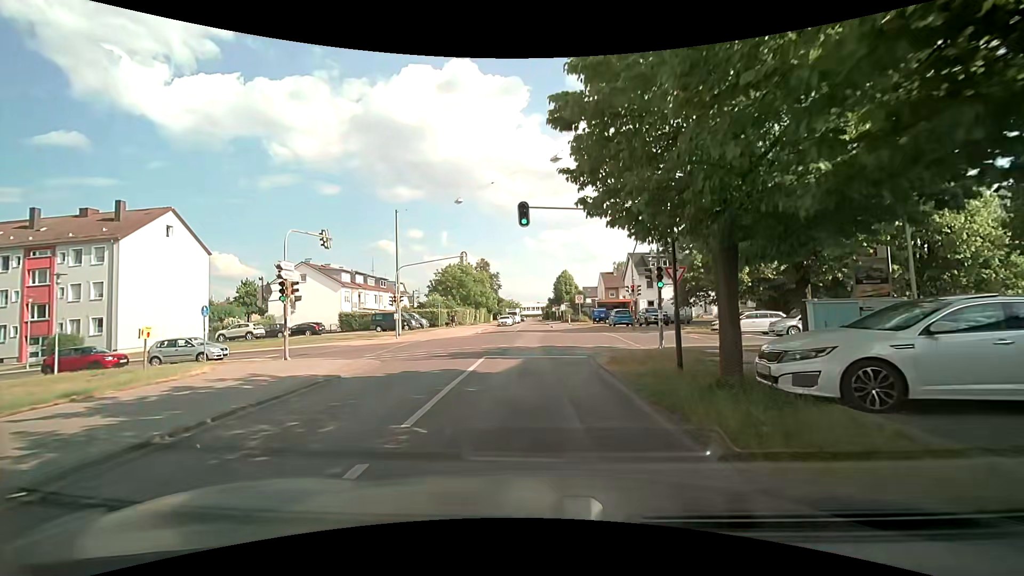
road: residential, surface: asphalt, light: Day
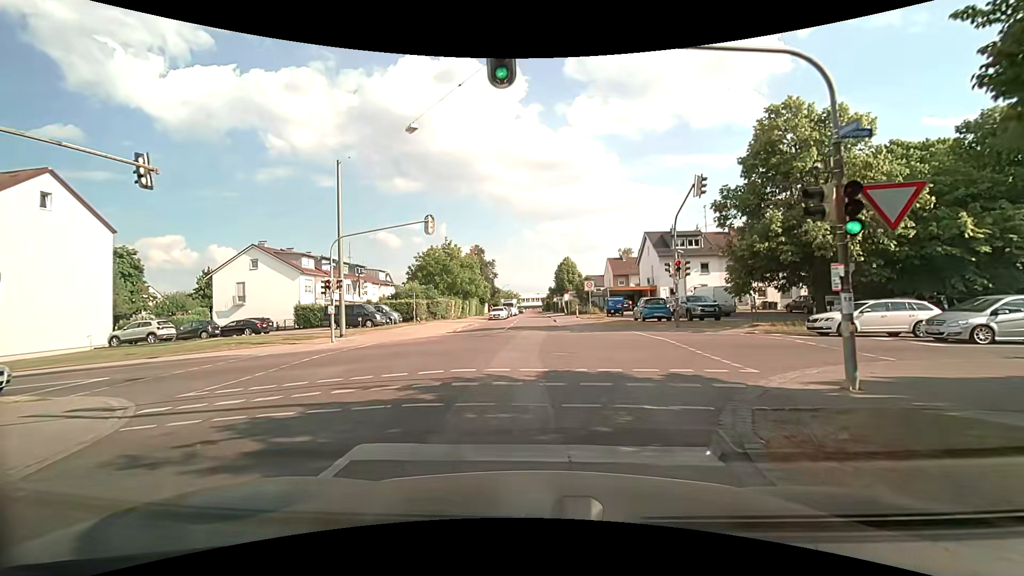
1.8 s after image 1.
(+0.1, +11.5) m; +1°
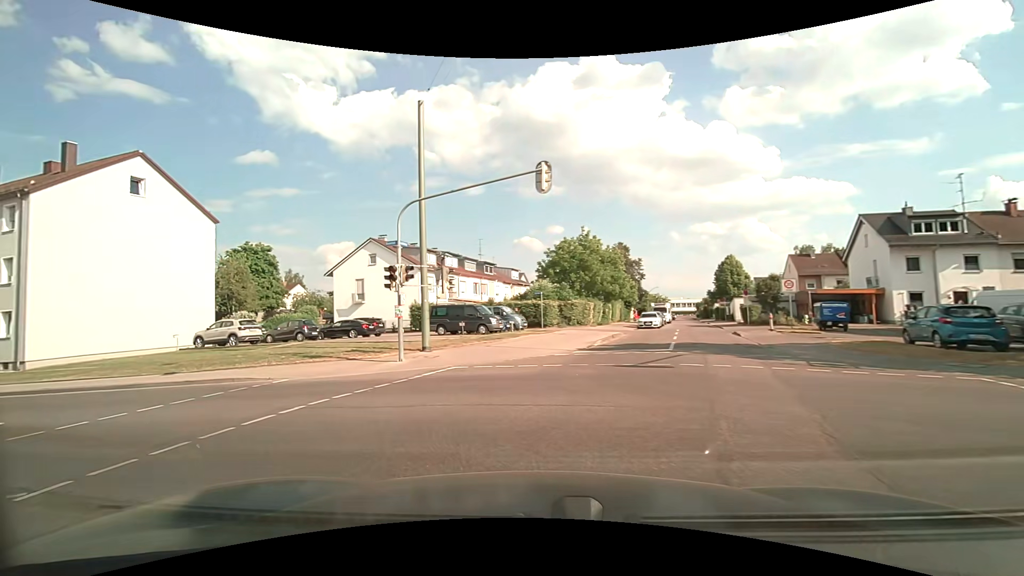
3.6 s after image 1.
(-0.9, +10.2) m; -17°
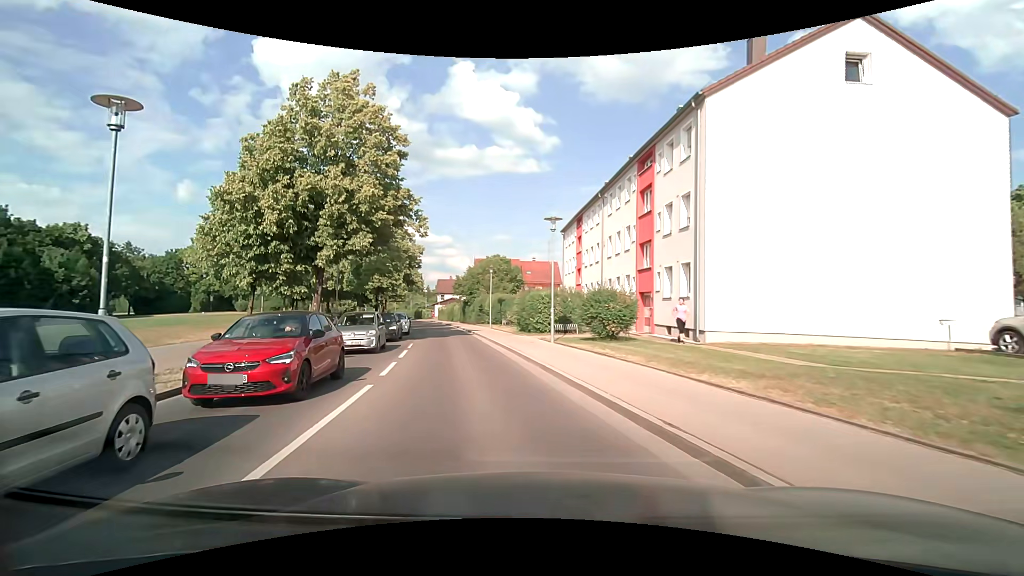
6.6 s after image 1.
(-9.3, +13.3) m; -68°
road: tertiary
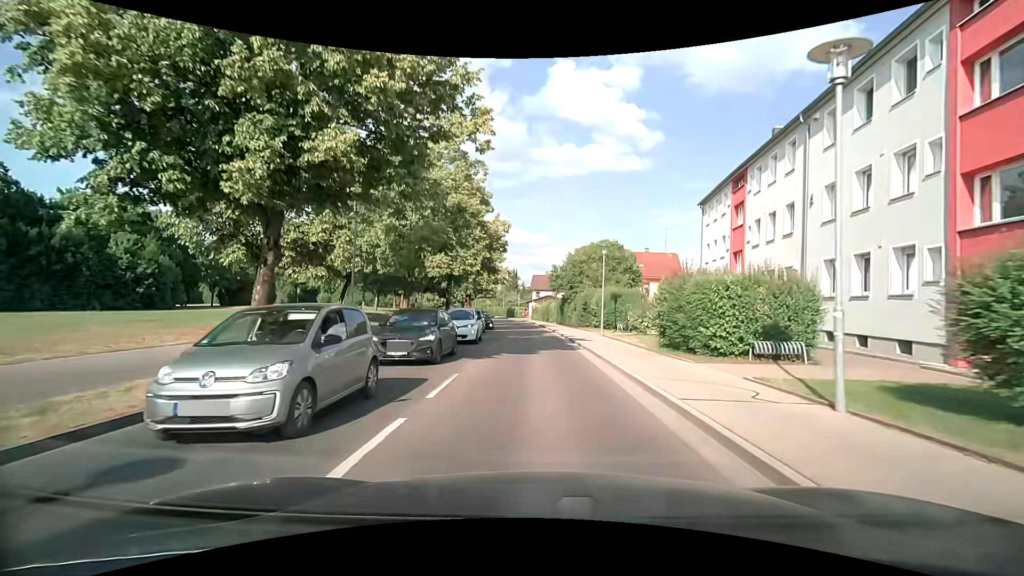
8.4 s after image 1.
(-1.6, +12.7) m; -11°
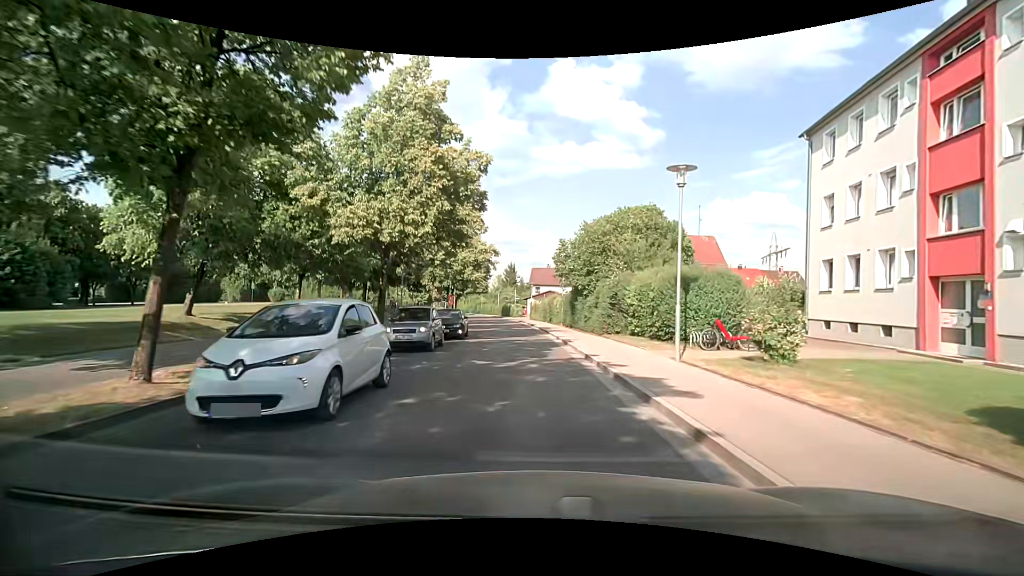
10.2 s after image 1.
(+0.1, +15.2) m; 0°
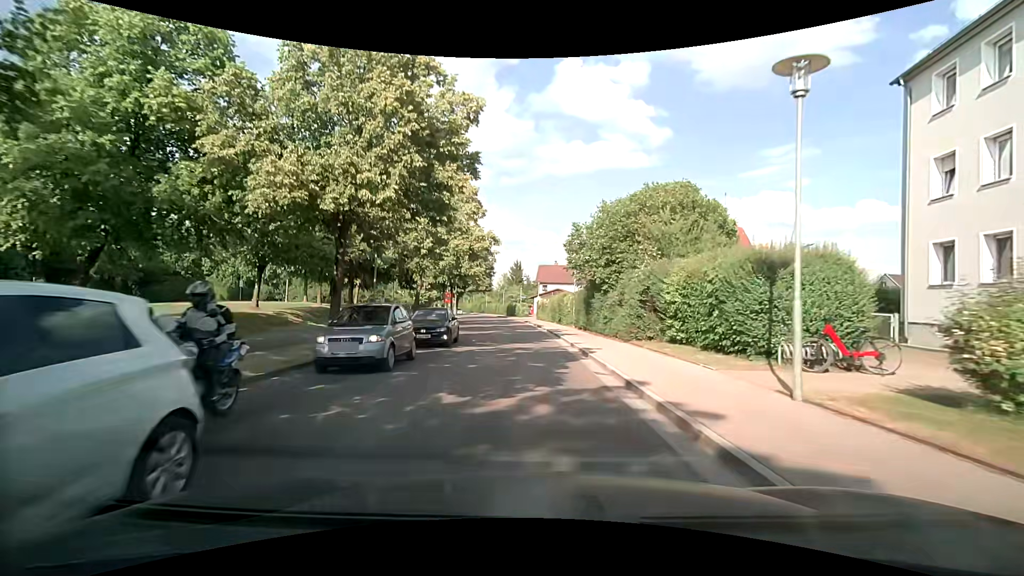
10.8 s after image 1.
(0.0, +5.5) m; -1°
